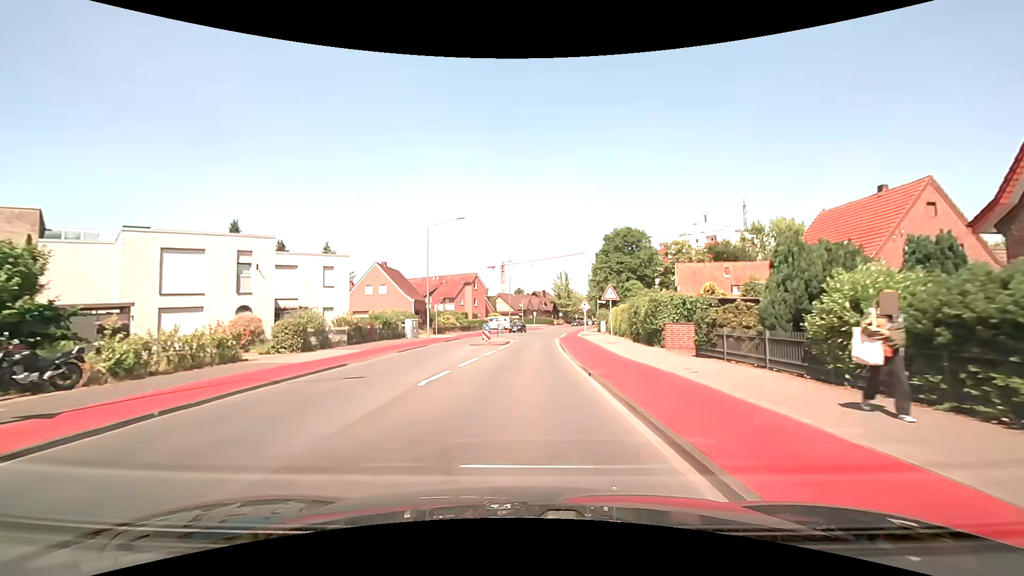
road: tertiary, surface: asphalt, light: Day
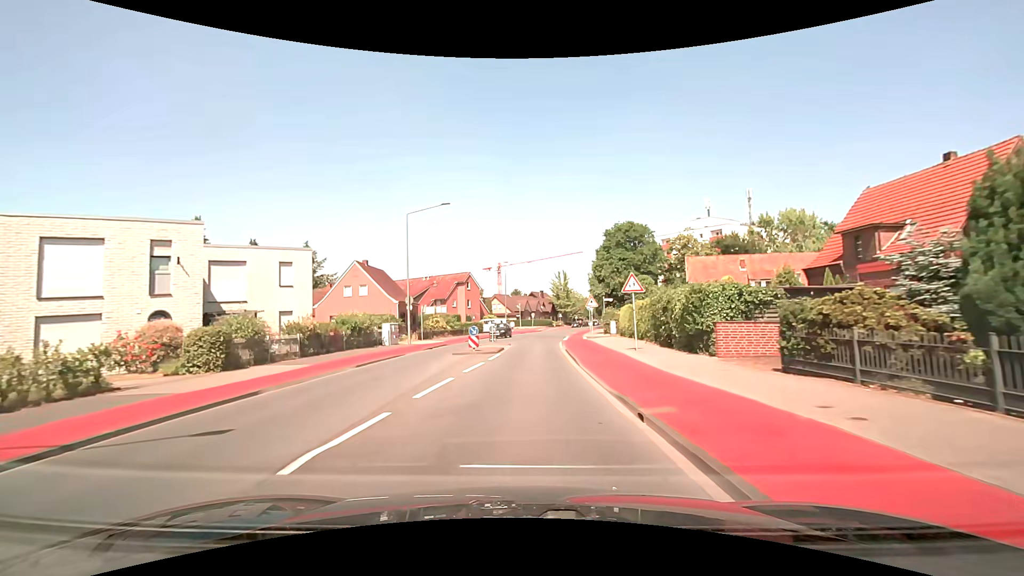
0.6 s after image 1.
(+0.1, +5.8) m; +1°
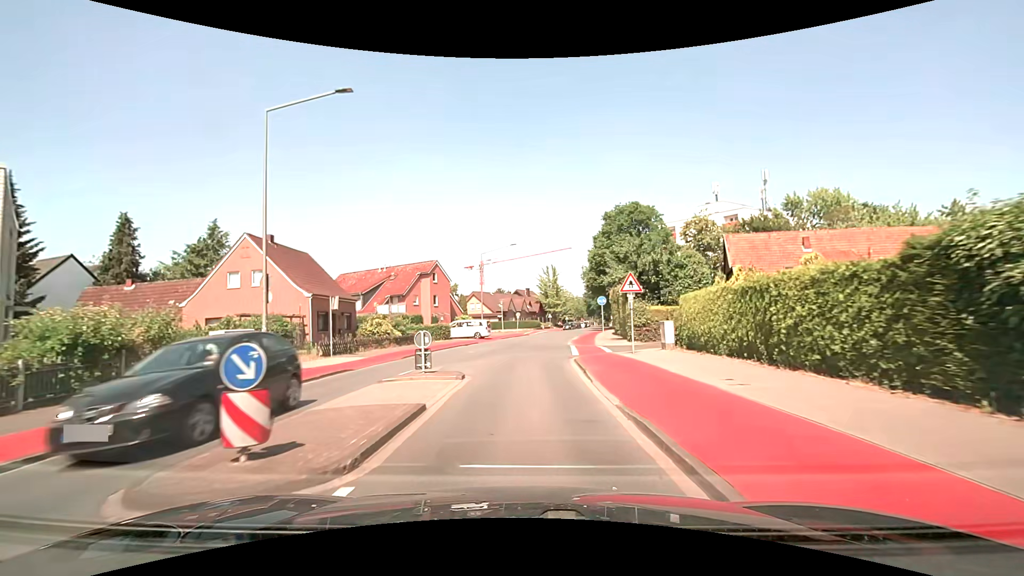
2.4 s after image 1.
(+0.2, +17.2) m; +1°
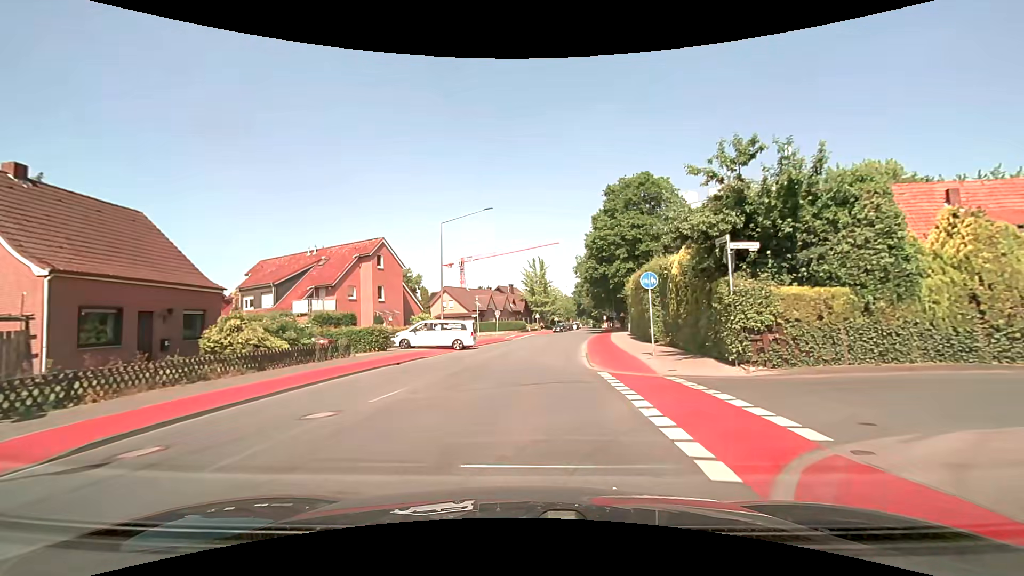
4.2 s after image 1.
(+0.3, +17.1) m; +1°
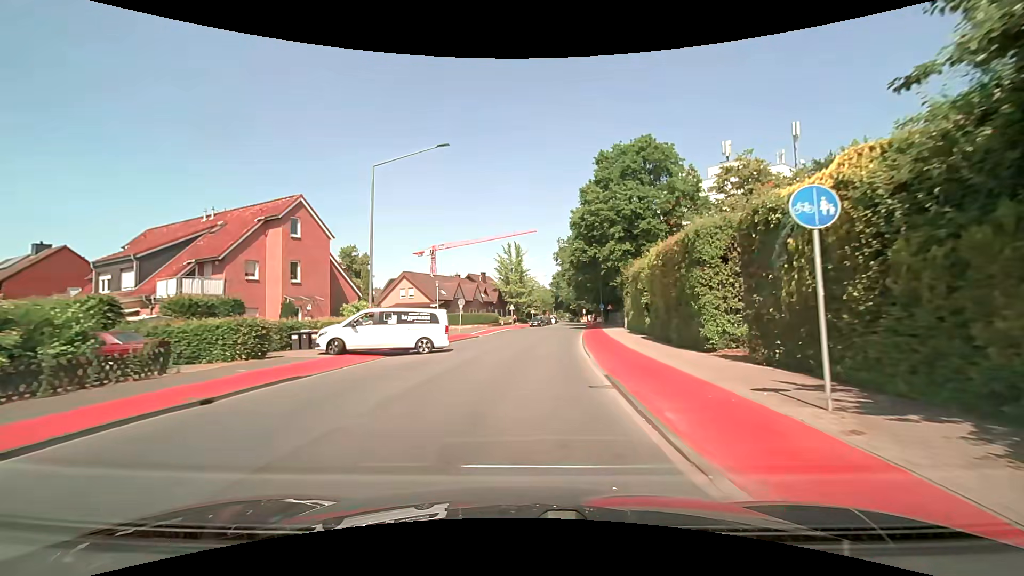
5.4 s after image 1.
(+0.3, +11.6) m; +3°
(0, +10) (+1, +20) (+2, +30) (+2, +40) (+4, +50) (+5, +60) (+7, +70) (+8, +80) (+9, +89) (+10, +99) m
